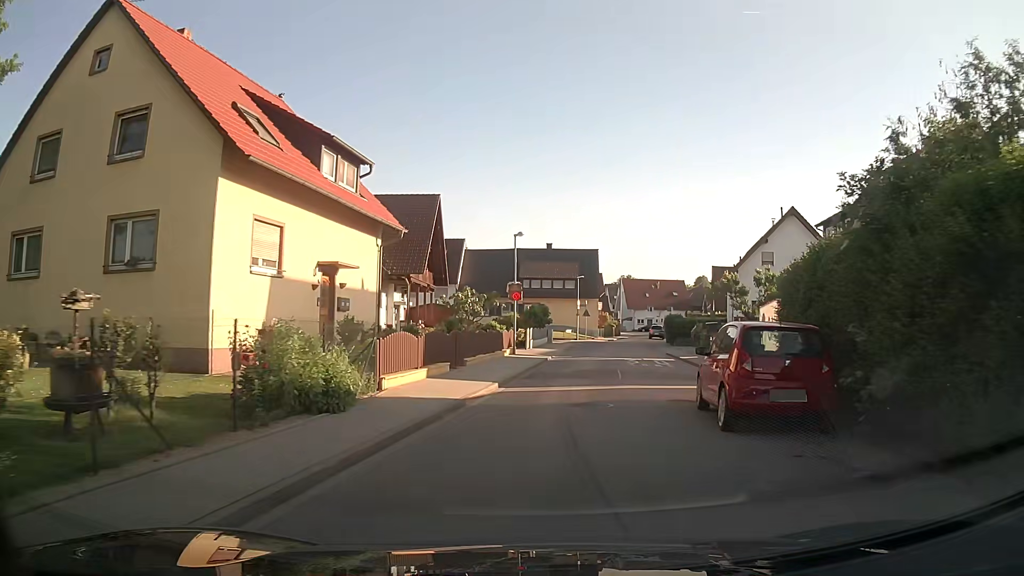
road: tertiary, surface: asphalt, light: Day
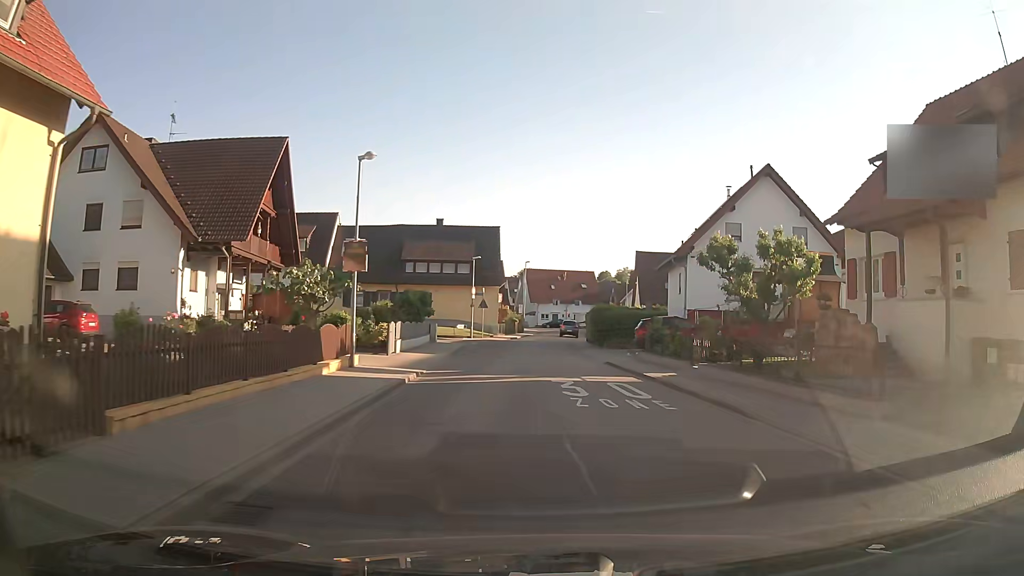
(+1.0, +13.8) m; +9°
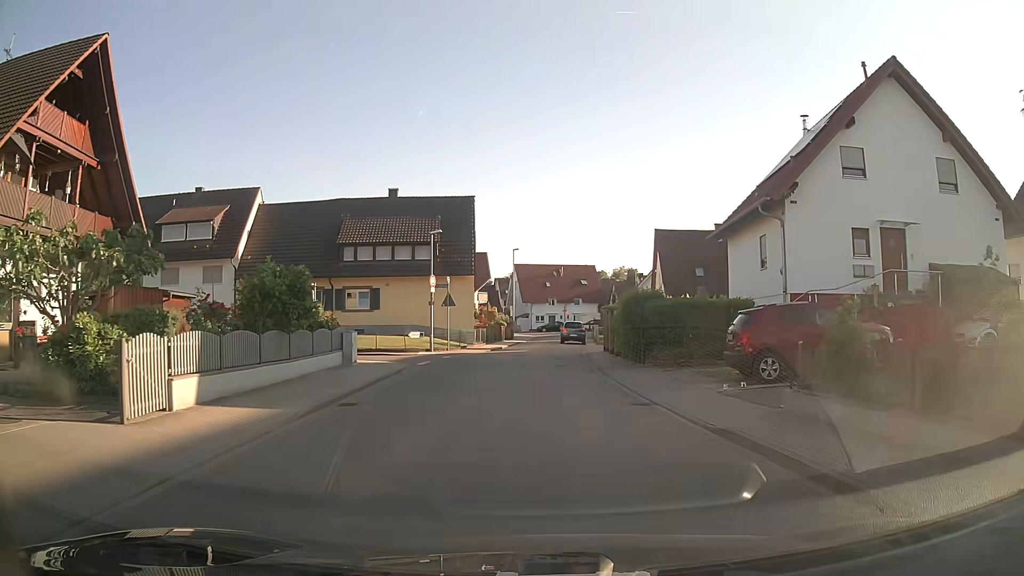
(+0.2, +16.7) m; +1°
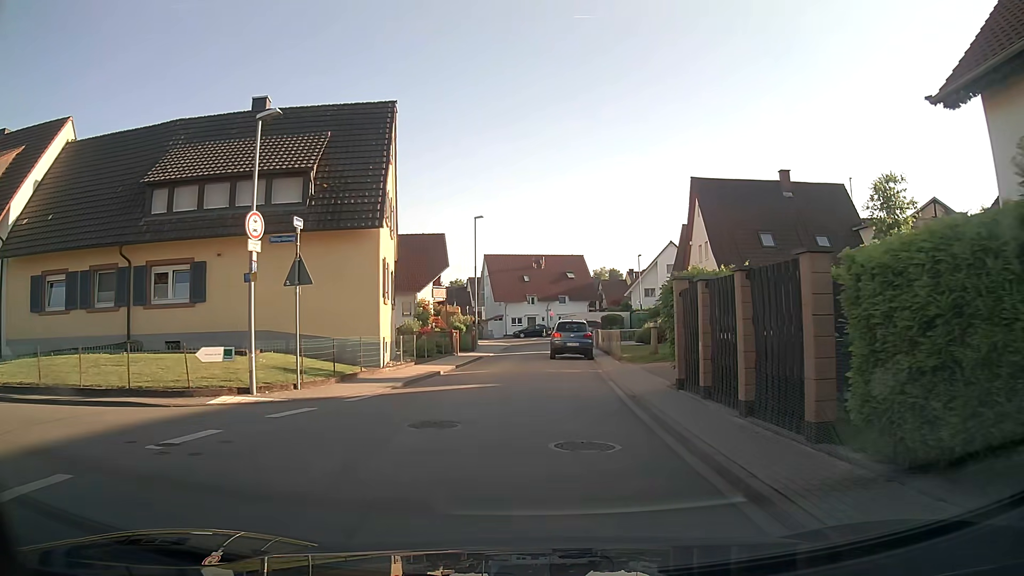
(+0.1, +20.2) m; +1°
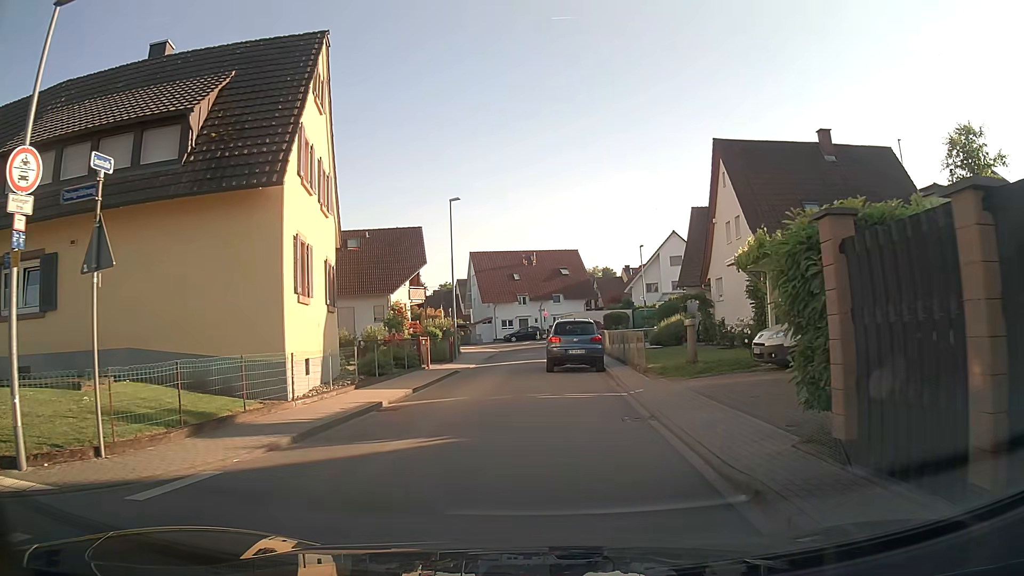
(+0.1, +7.2) m; +1°
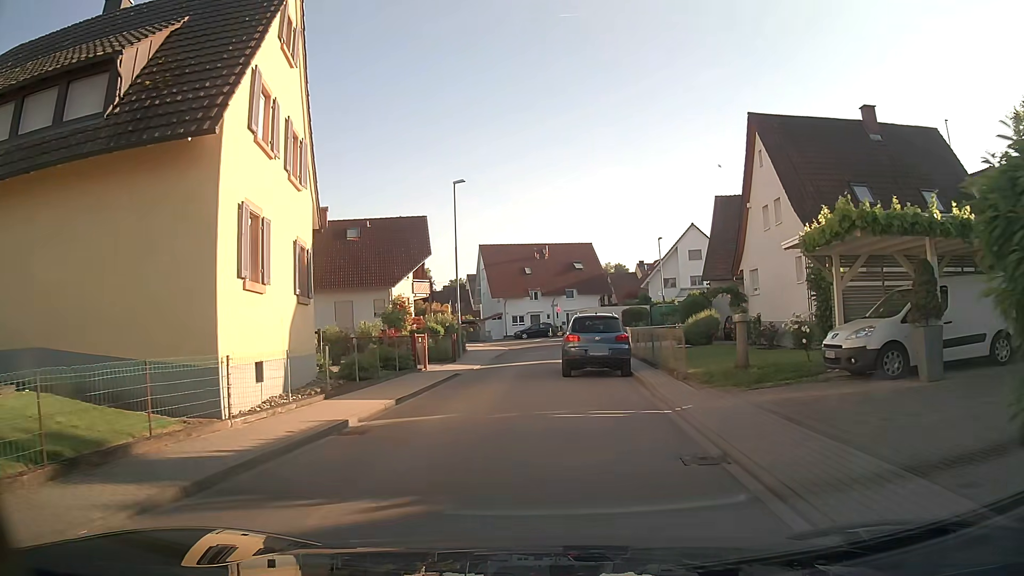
(0.0, +3.4) m; -1°
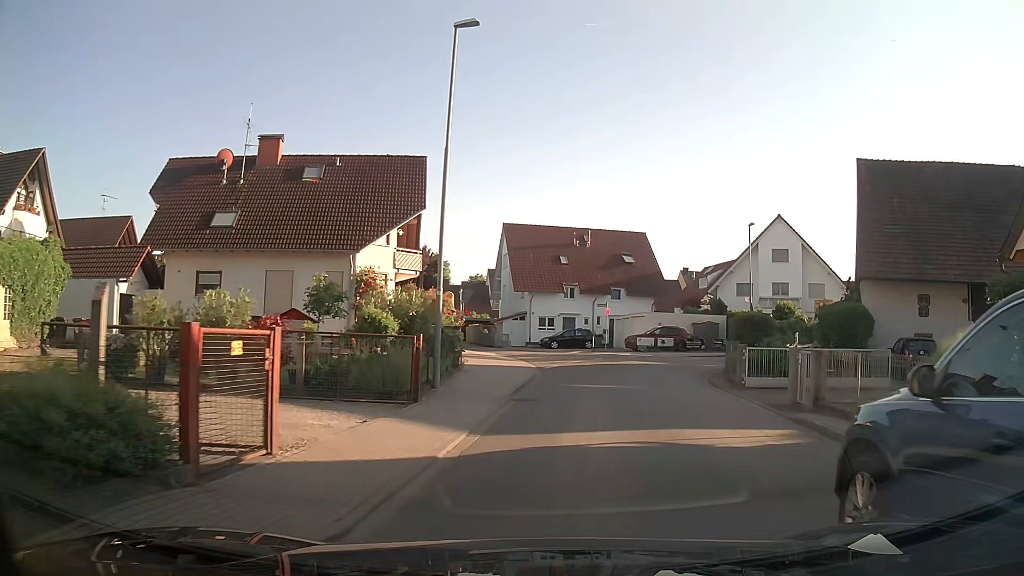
(-0.9, +17.0) m; -1°
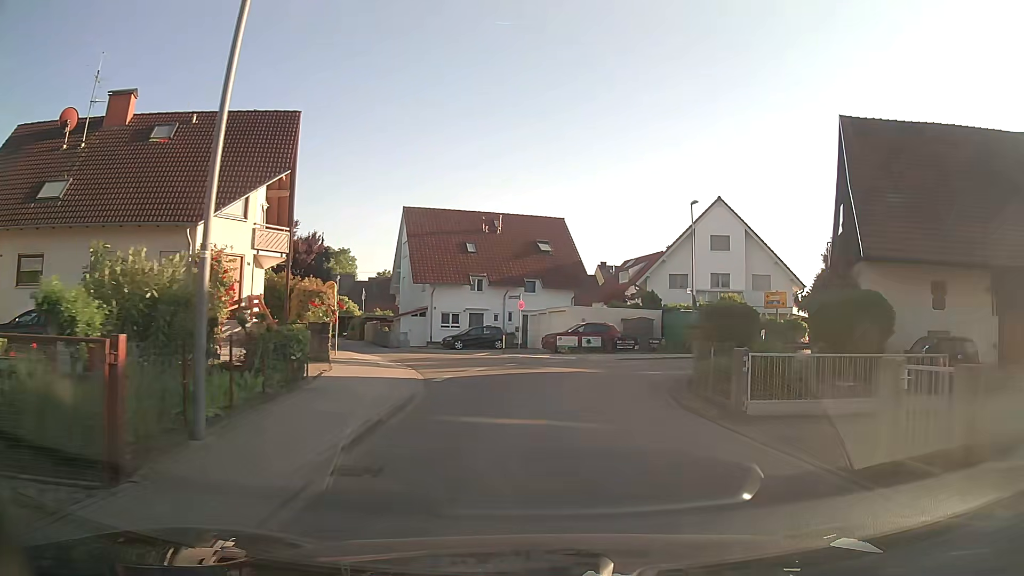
(+0.4, +7.1) m; +7°
(+1, +10) (+2, +20) (+7, +28) (+16, +34) (+23, +41) (+28, +49) (+32, +58) (+32, +68) (+30, +78) (+29, +88) m
